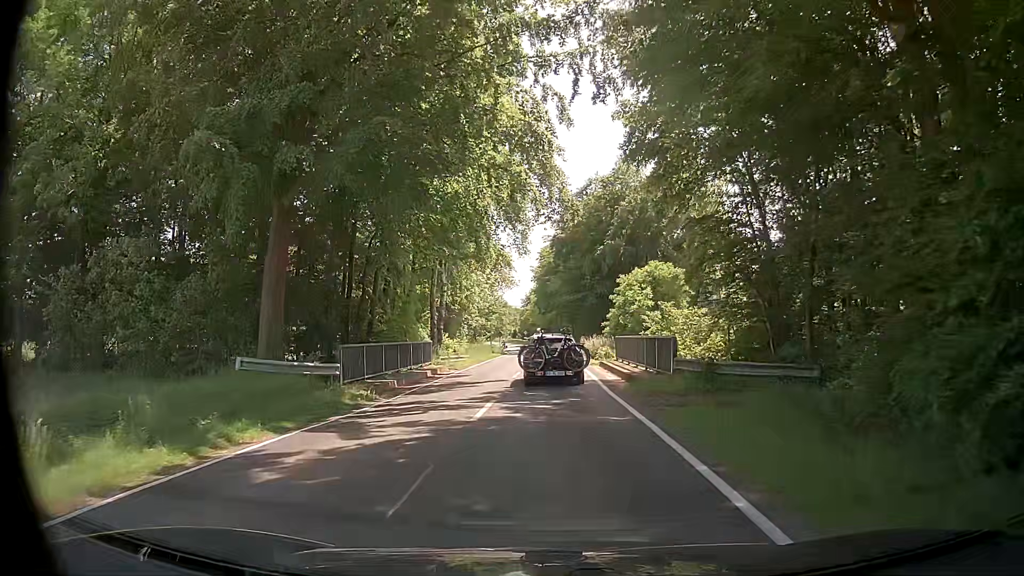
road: tertiary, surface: asphalt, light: Day
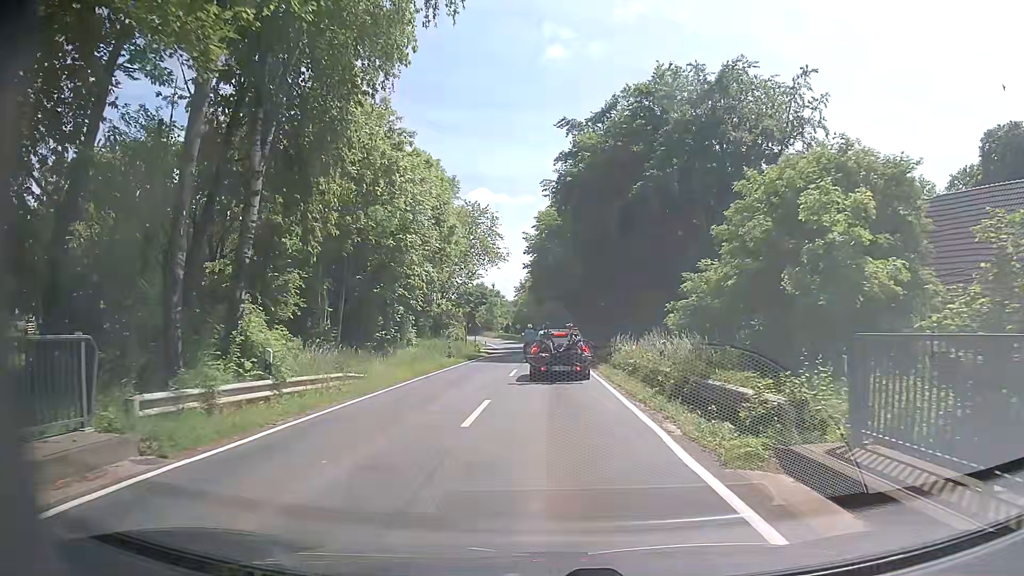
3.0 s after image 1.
(+0.3, +25.0) m; 0°
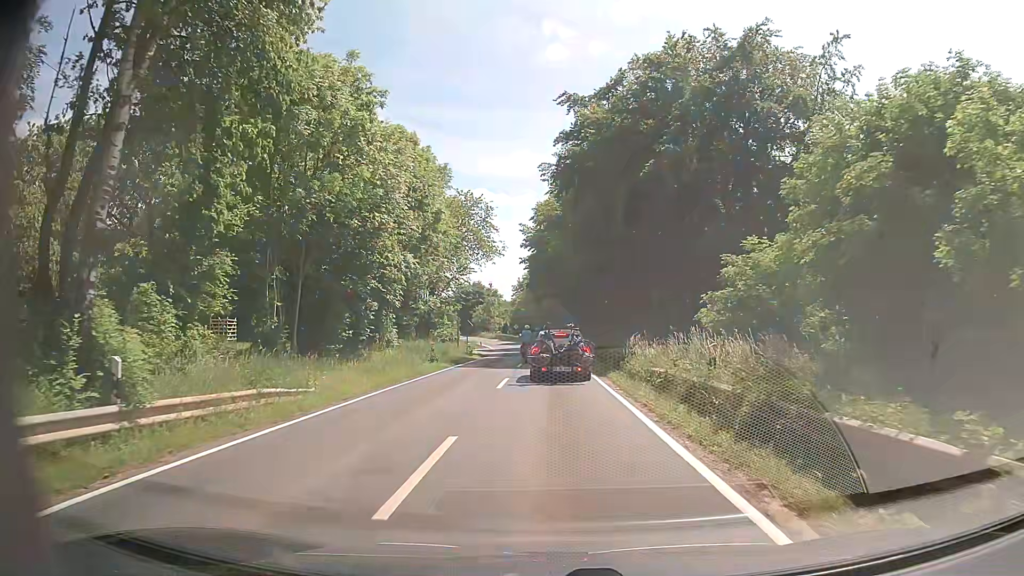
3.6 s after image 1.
(+0.1, +4.9) m; +1°
(0, +10) (0, +20) (0, +30) (0, +40) (0, +50) (-1, +60) (-1, +70) (-2, +80) (-3, +90) (-5, +100) m
